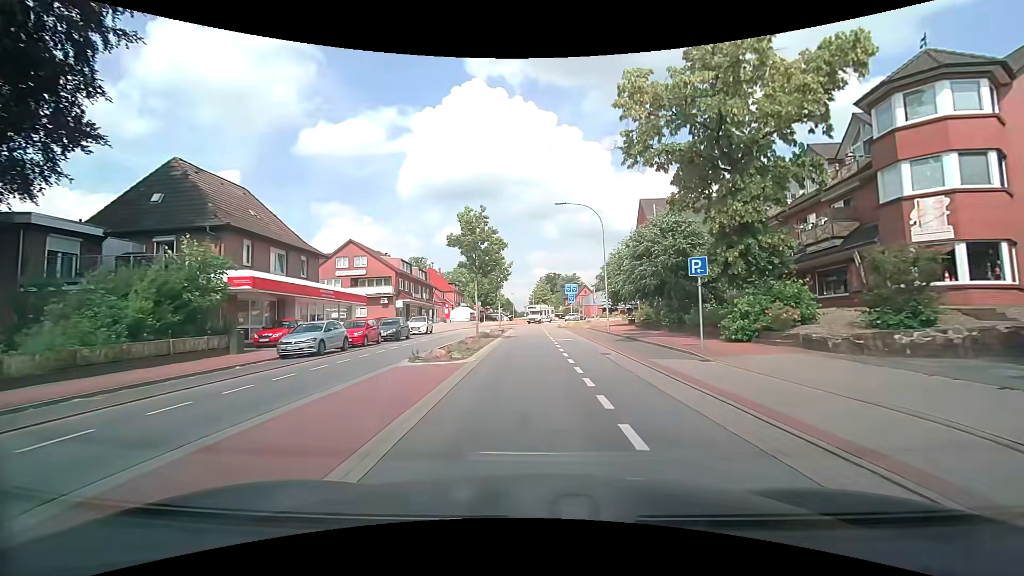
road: secondary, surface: asphalt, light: Day
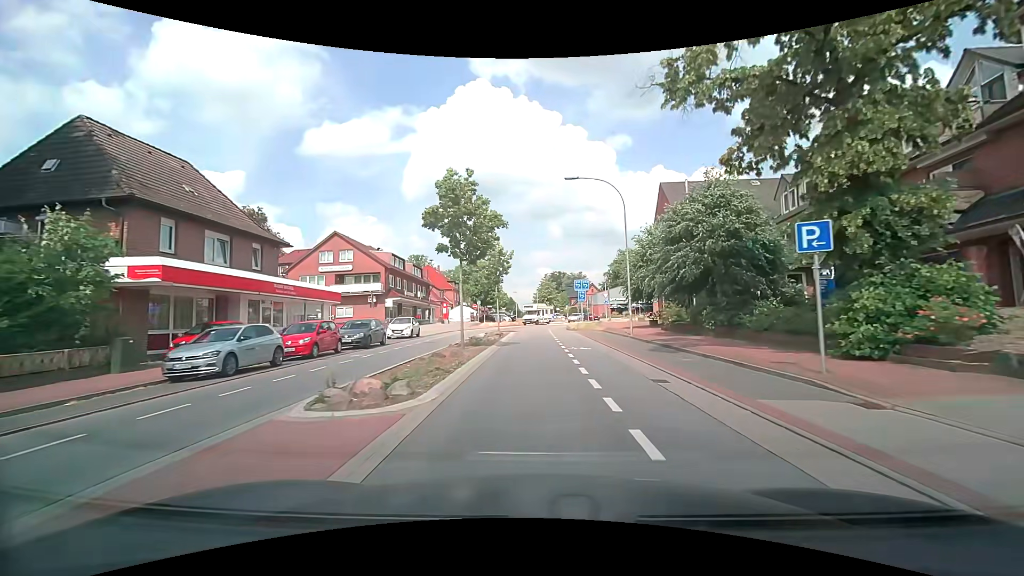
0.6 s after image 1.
(0.0, +6.5) m; 0°
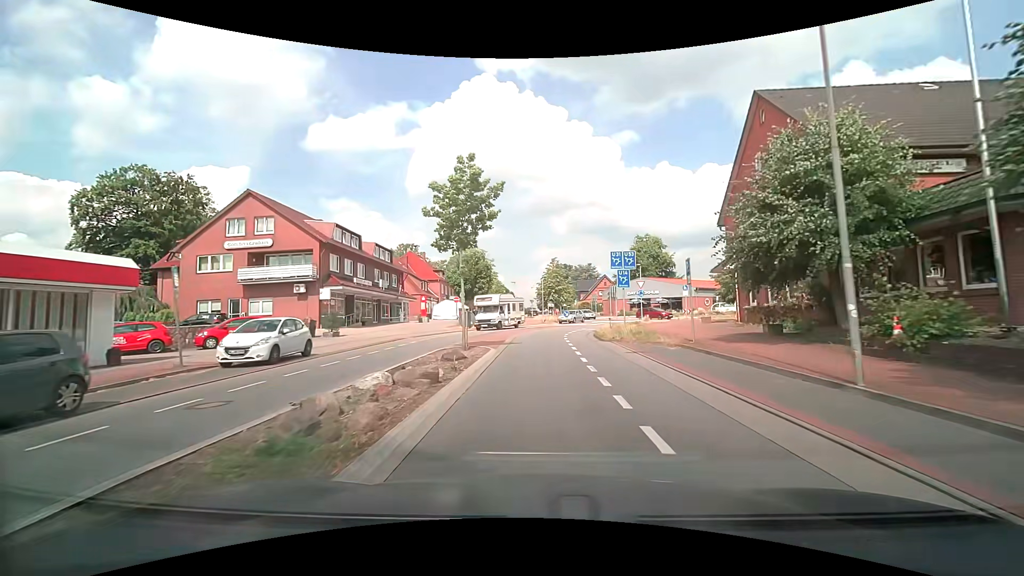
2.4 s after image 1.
(-0.1, +18.5) m; -1°
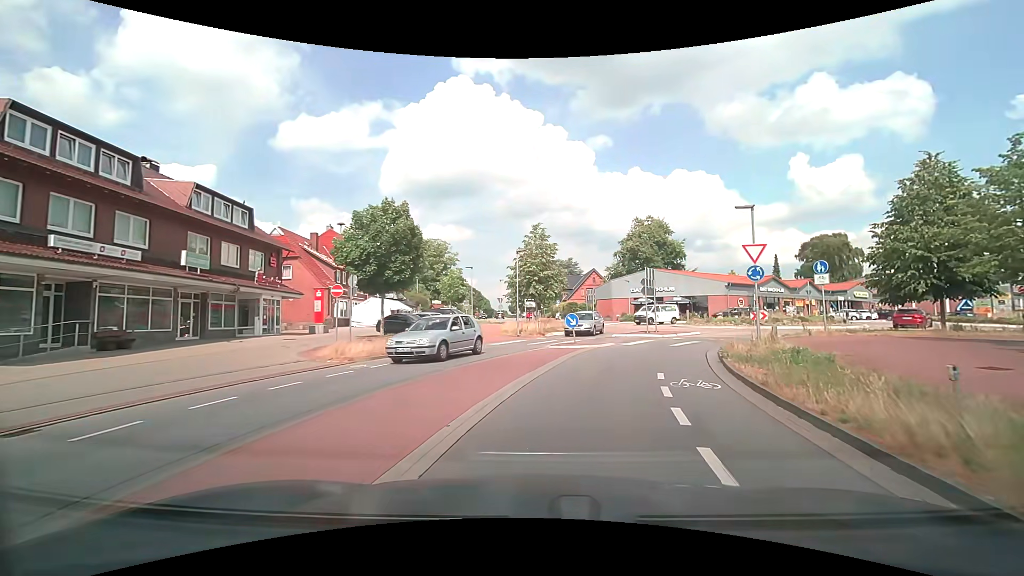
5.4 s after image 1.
(+0.6, +25.4) m; +4°
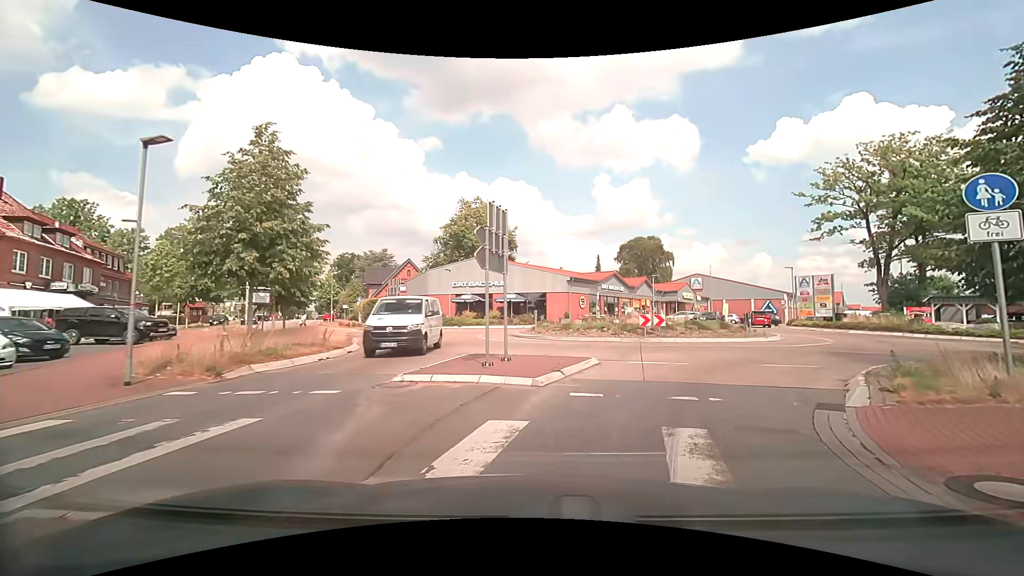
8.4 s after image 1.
(+2.7, +17.5) m; +19°
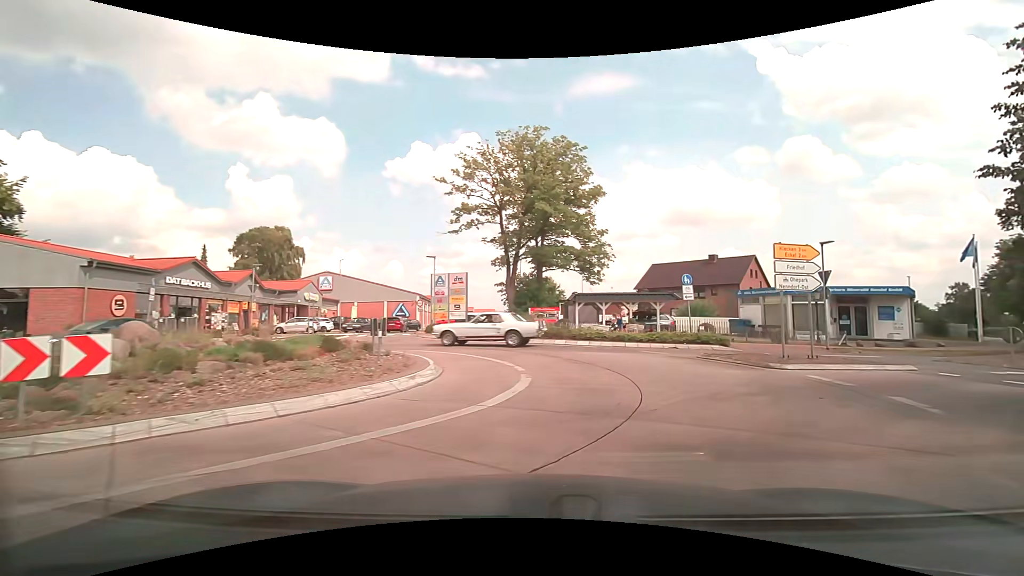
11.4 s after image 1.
(+4.9, +14.8) m; +40°
